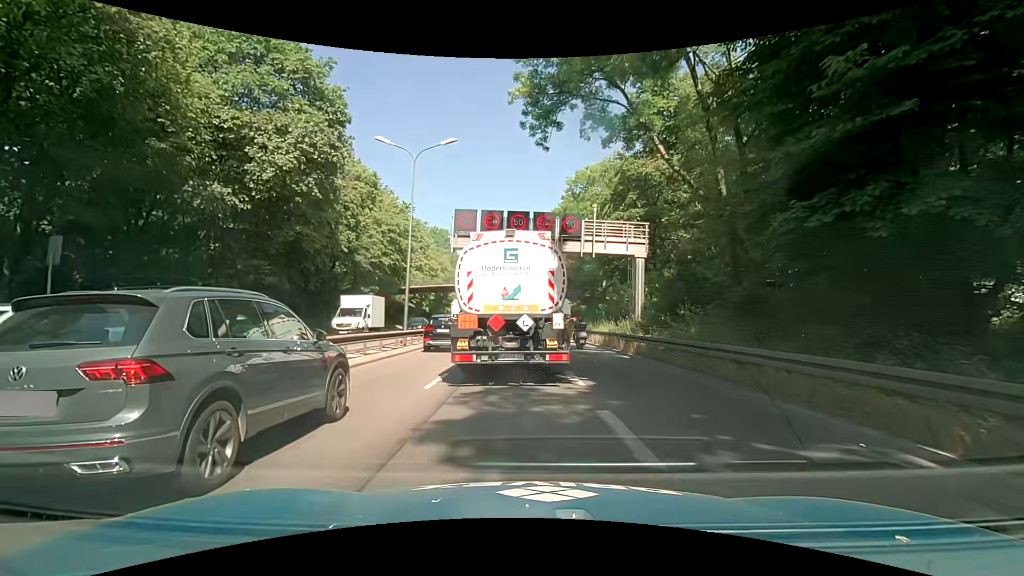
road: trunk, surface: asphalt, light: Day
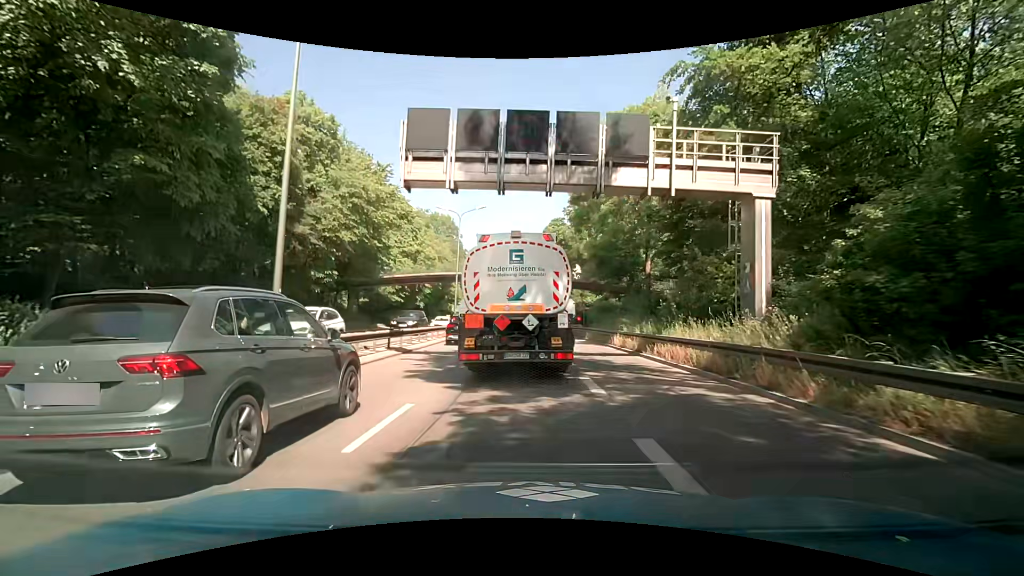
(-0.2, +13.9) m; -1°
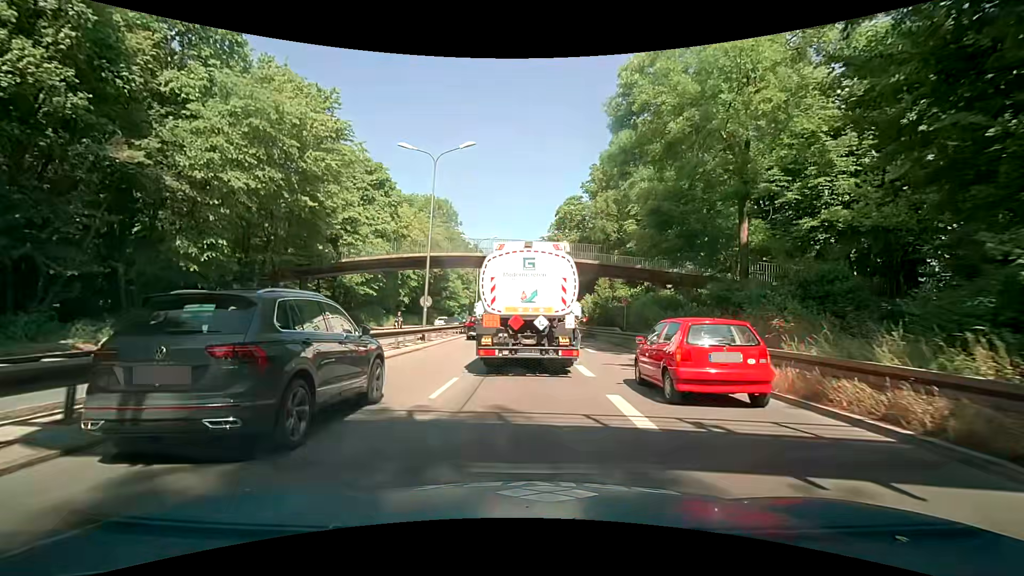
(-0.1, +14.7) m; -1°
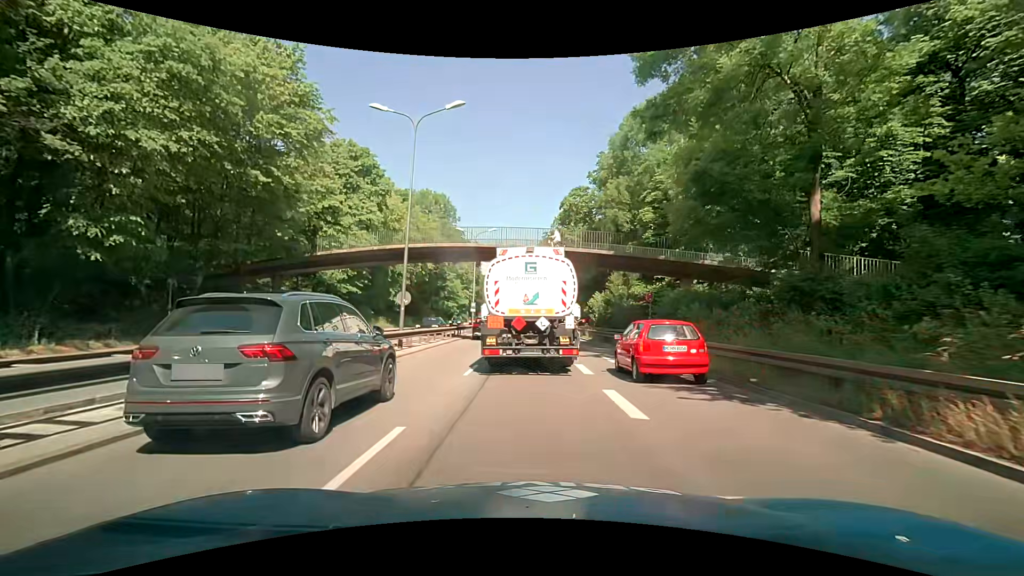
(0.0, +5.2) m; 0°
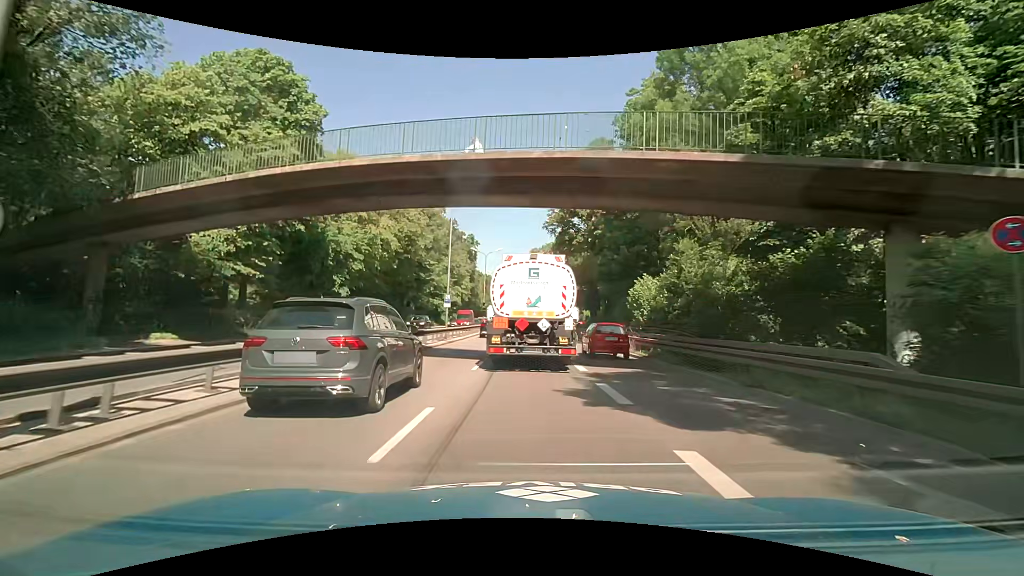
(-0.2, +16.9) m; 0°
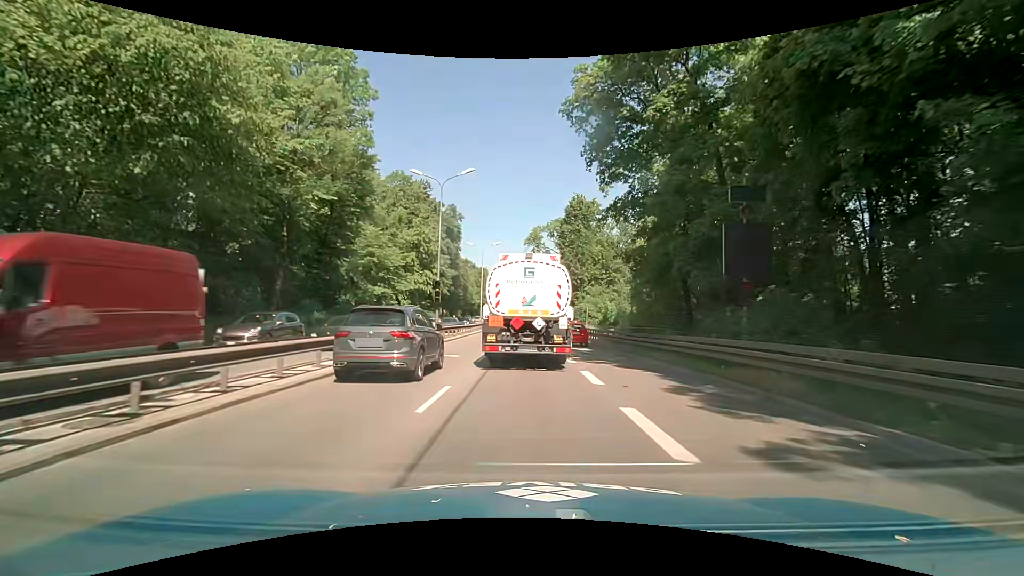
(-0.4, +33.9) m; 0°
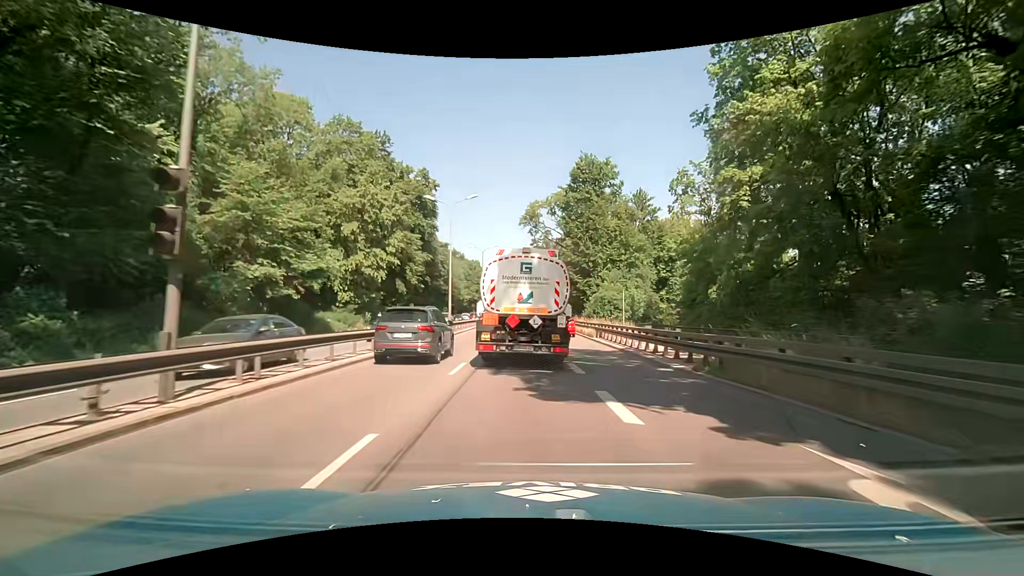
(+0.1, +22.6) m; +1°
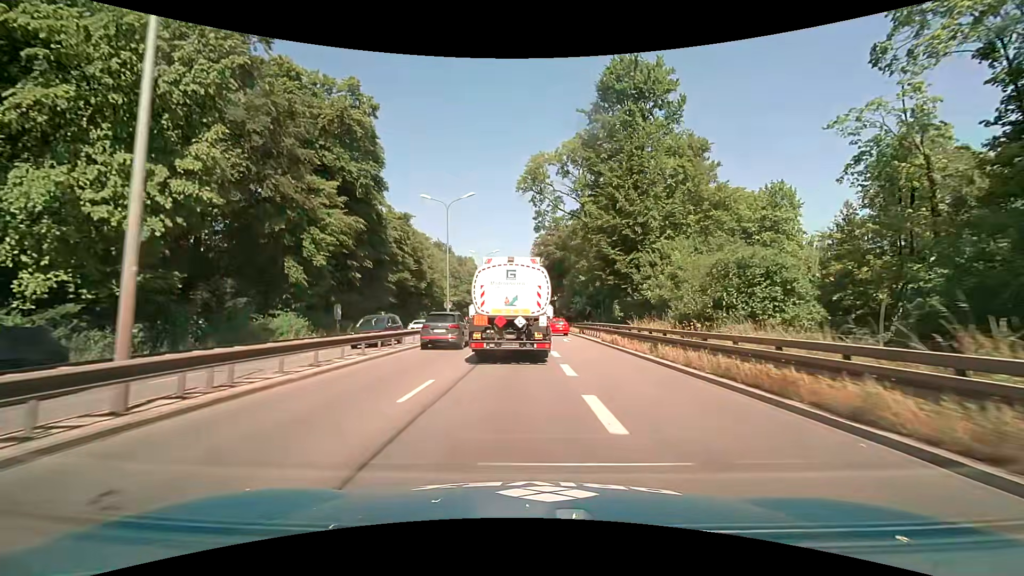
(-0.3, +30.7) m; -1°
(0, +10) (0, +20) (0, +30) (0, +40) (0, +50) (-1, +60) (-1, +70) (-1, +80) (-1, +90) (-1, +100) m
